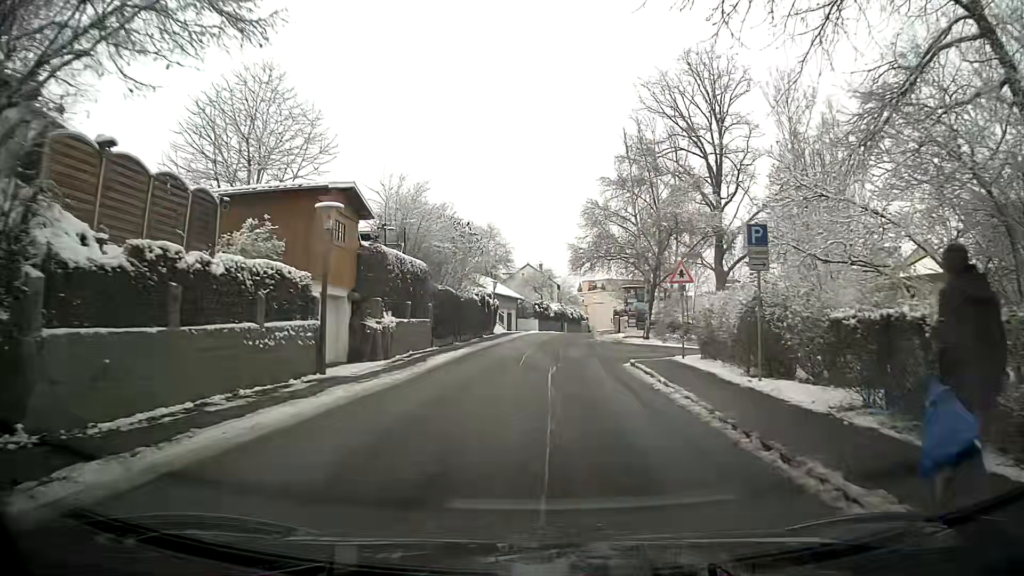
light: Day
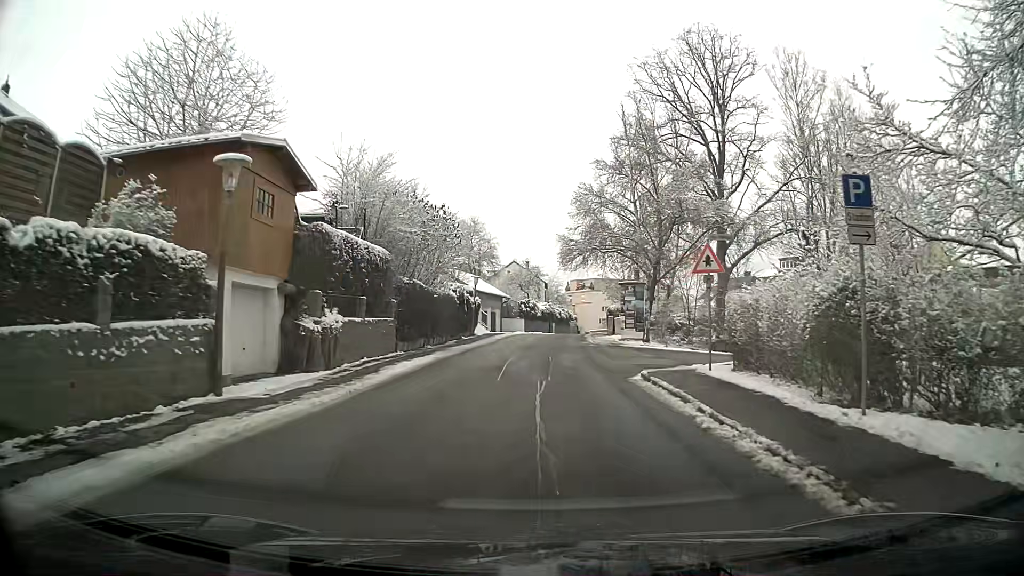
(+0.1, +4.8) m; +2°
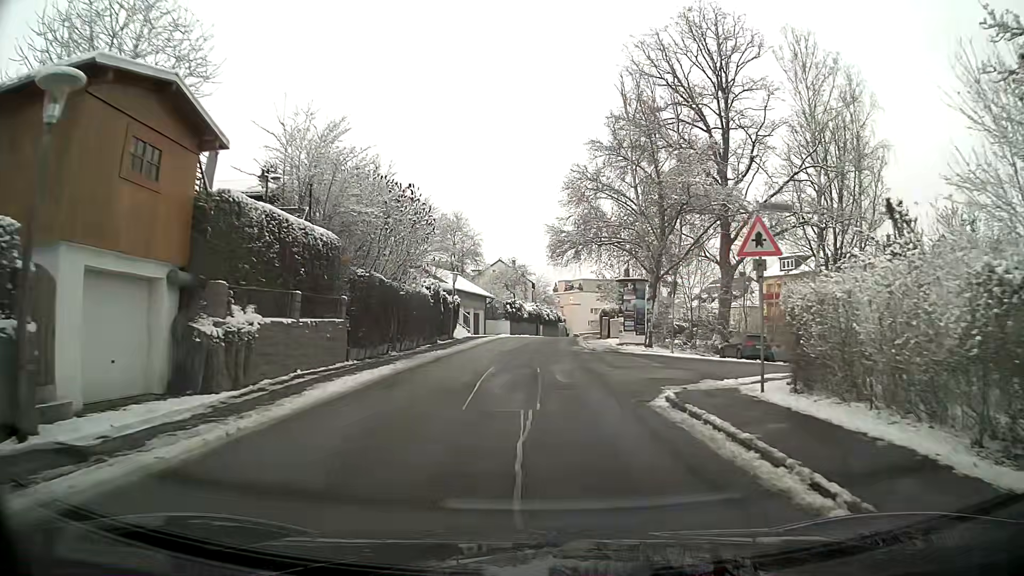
(+0.1, +4.7) m; +1°
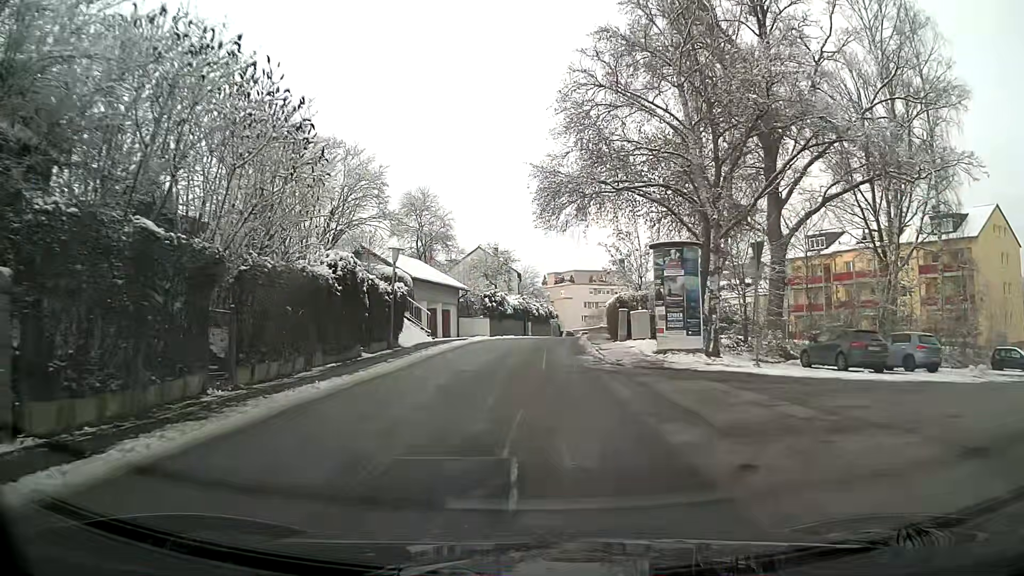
(+0.1, +13.1) m; 0°
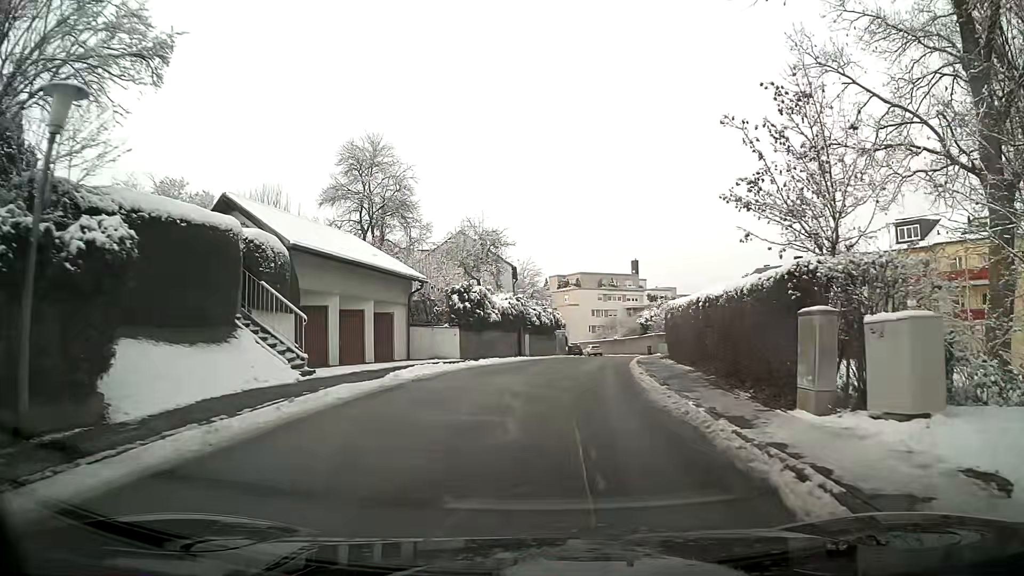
(-0.1, +19.5) m; 0°
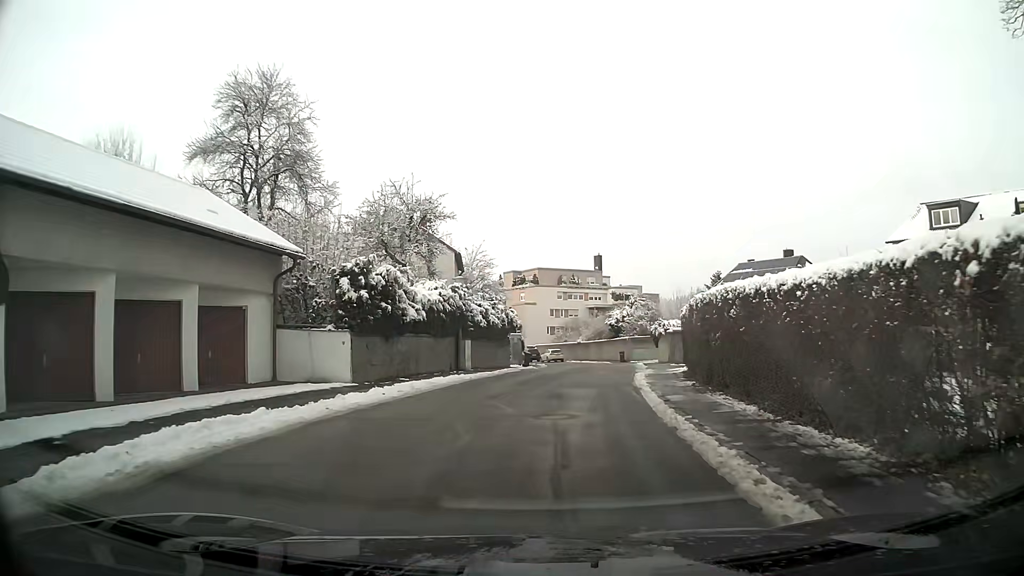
(+0.4, +11.5) m; +4°
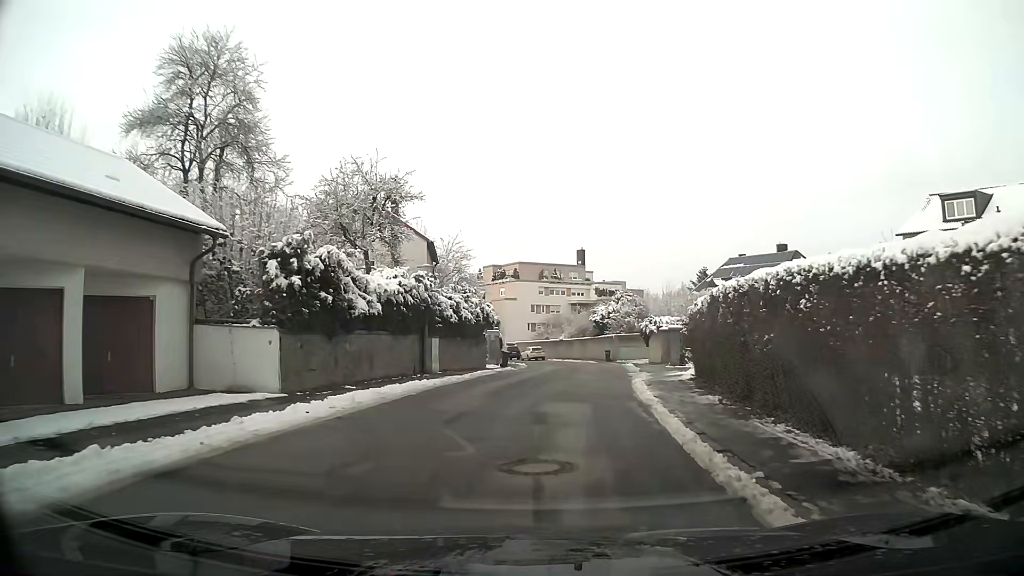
(+0.1, +3.9) m; +2°
(0, +10) (+1, +20) (+2, +30) (+3, +40) (+2, +50) (+1, +60) (-3, +69) (-7, +78) (-10, +88) (-13, +97) m
